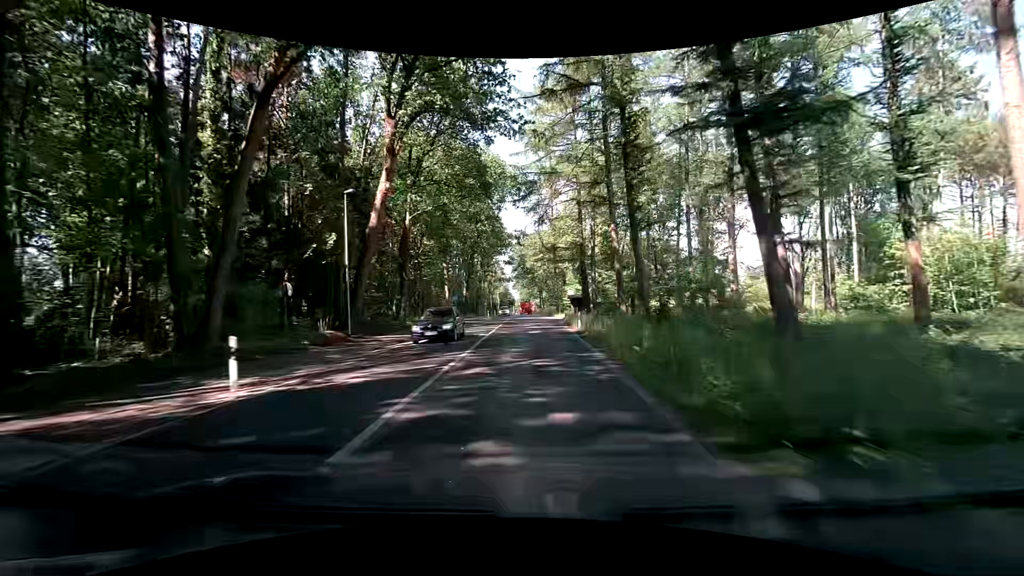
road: secondary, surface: asphalt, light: Day
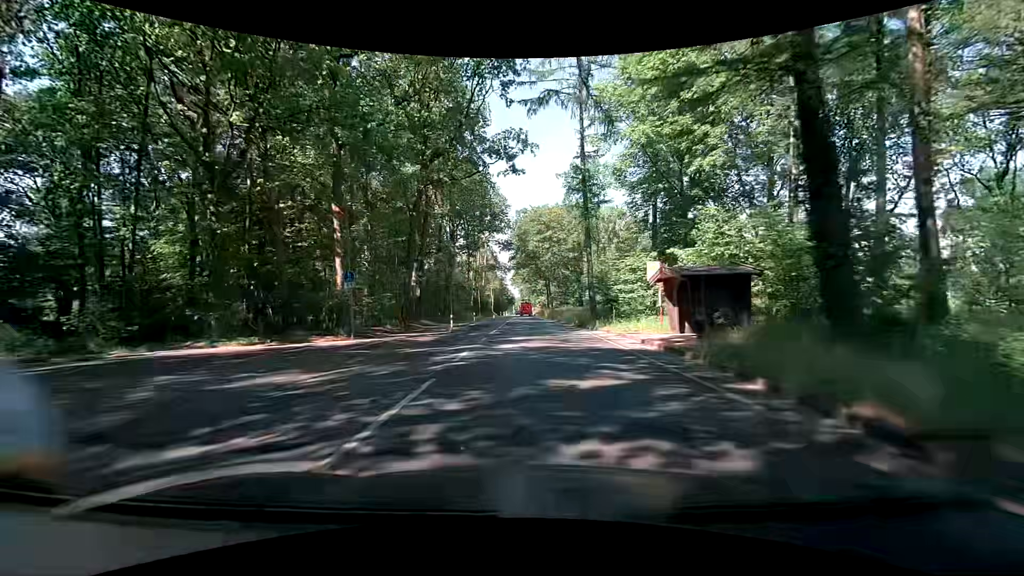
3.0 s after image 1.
(+0.2, +39.9) m; +1°
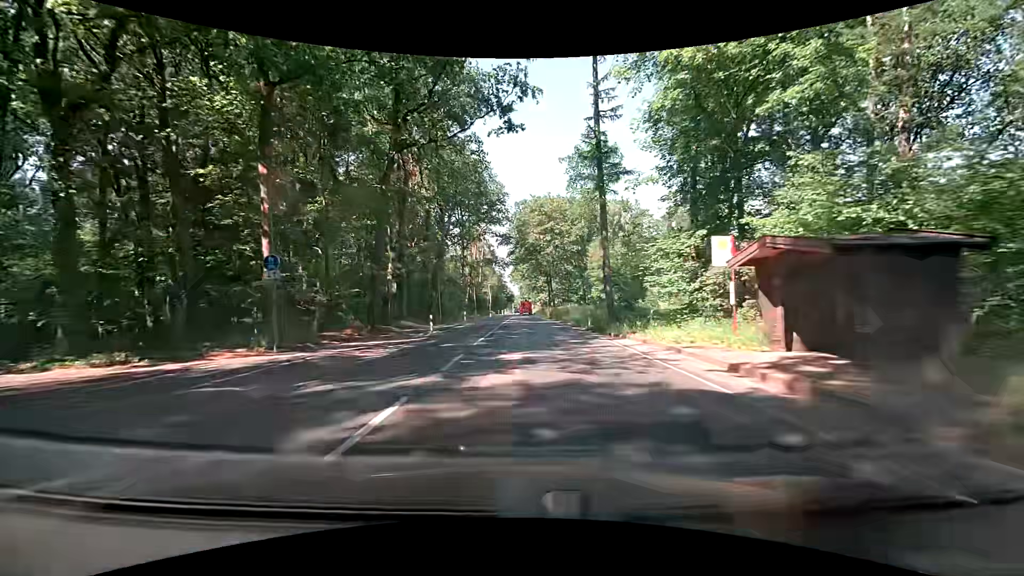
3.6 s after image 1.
(-0.1, +7.9) m; -1°
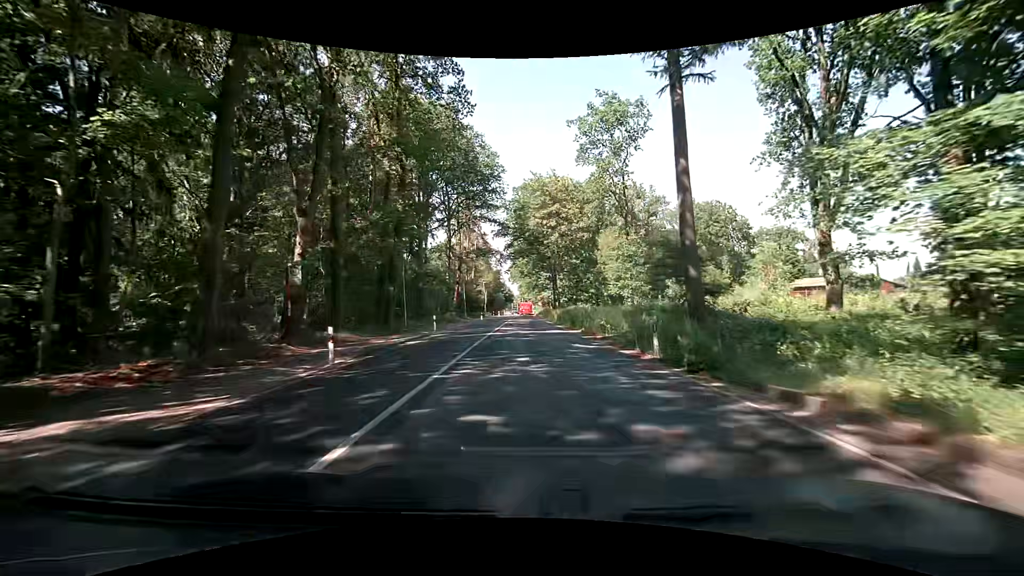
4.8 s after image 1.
(0.0, +15.2) m; +1°
